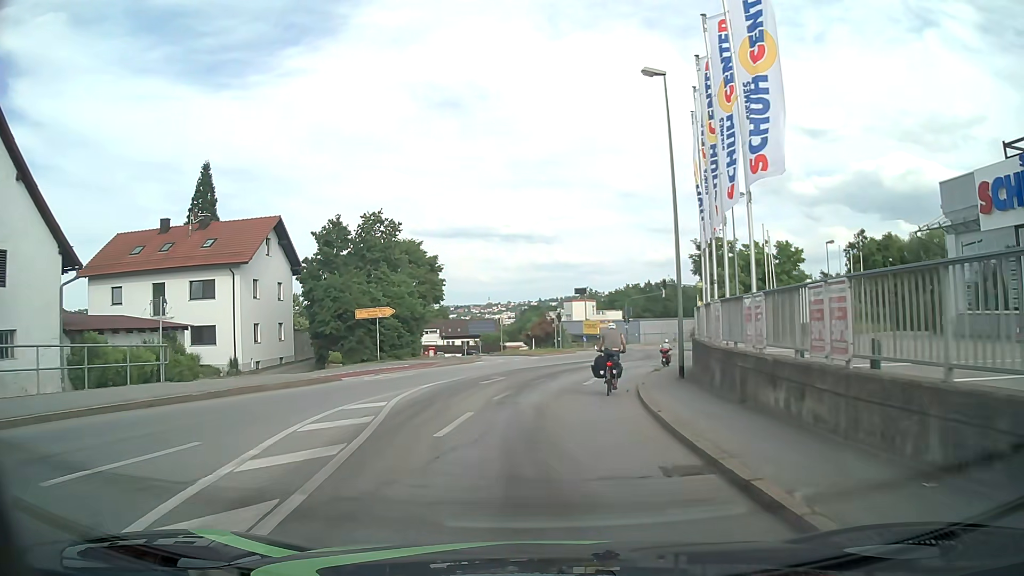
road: tertiary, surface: asphalt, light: Day
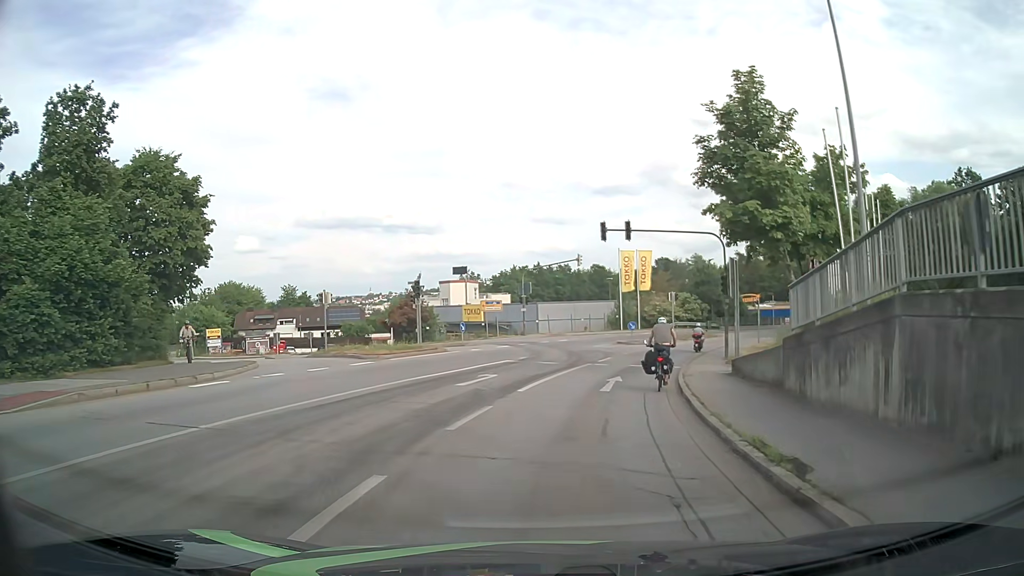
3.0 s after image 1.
(+1.7, +24.0) m; +10°
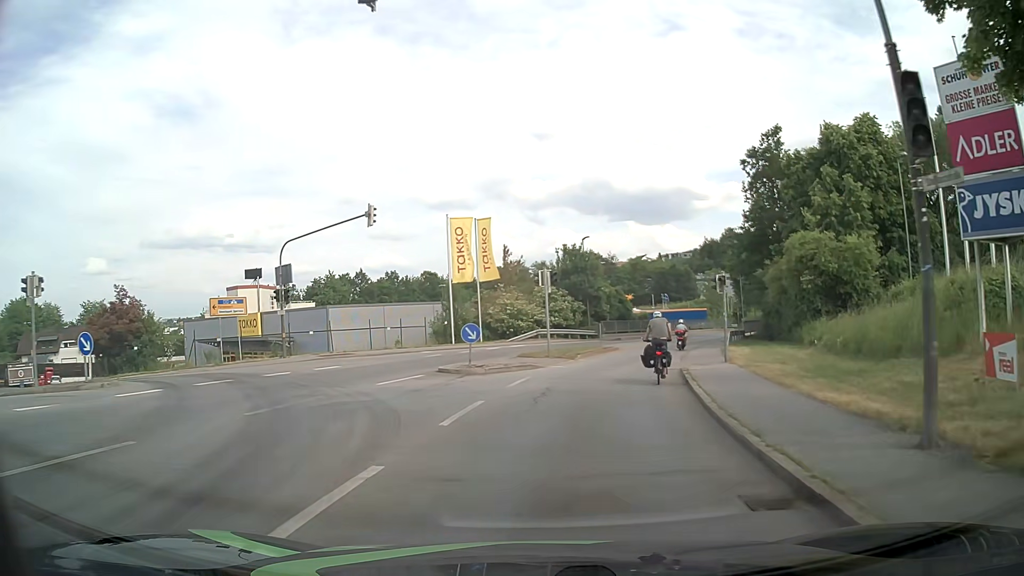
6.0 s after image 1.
(+2.8, +24.2) m; +14°
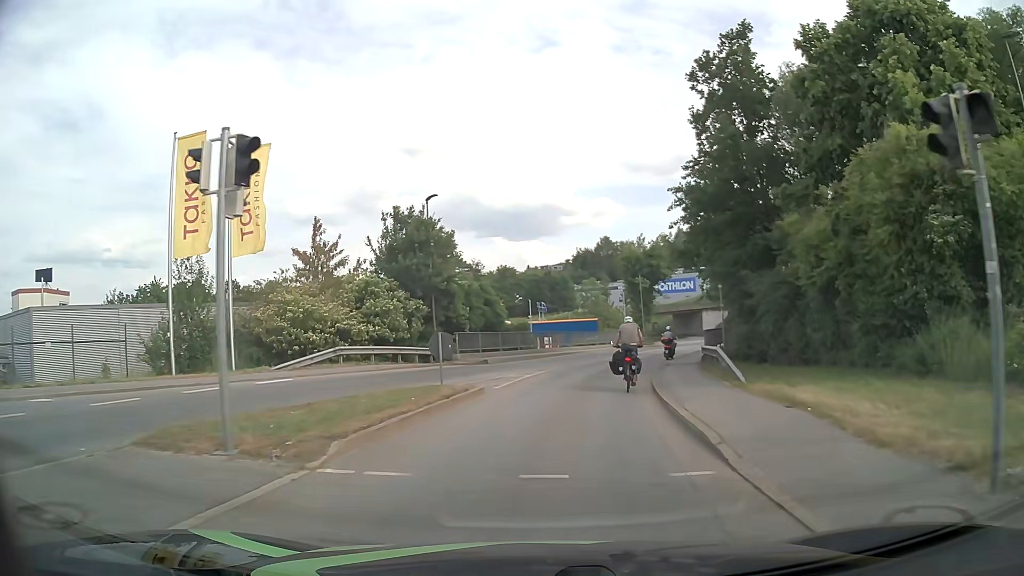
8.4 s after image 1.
(+2.1, +20.2) m; +11°
(0, +10) (+1, +20) (+4, +30) (+7, +39) (+11, +48) (+15, +58) (+18, +67) (+21, +76) (+24, +86) (+25, +96) m
